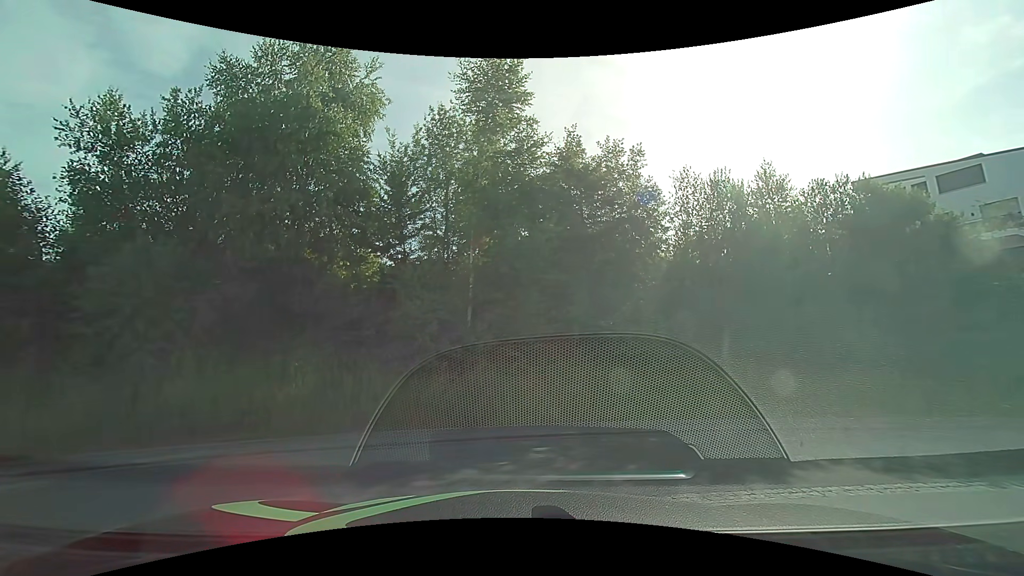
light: Day
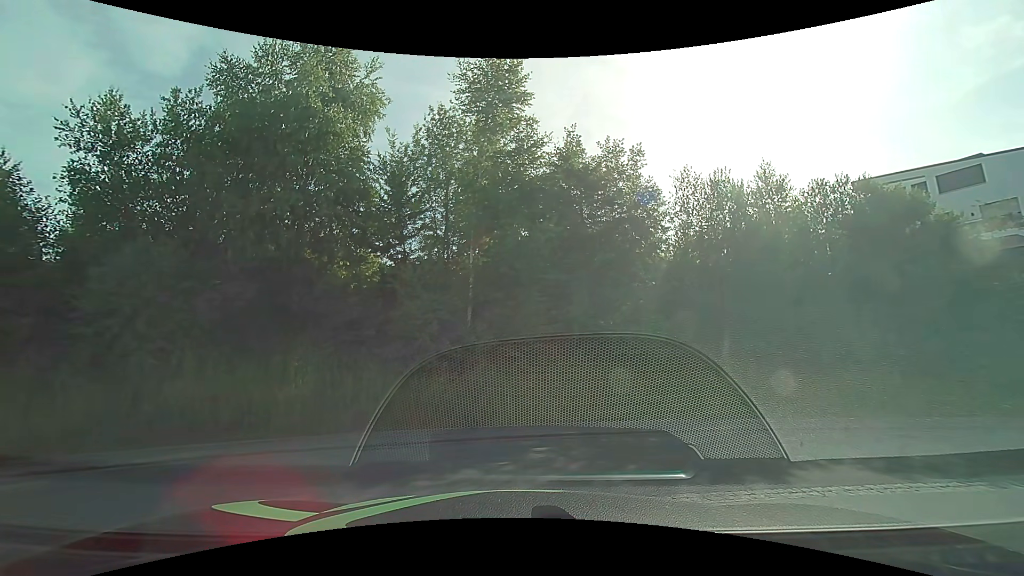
(0.0, 0.0) m; 0°
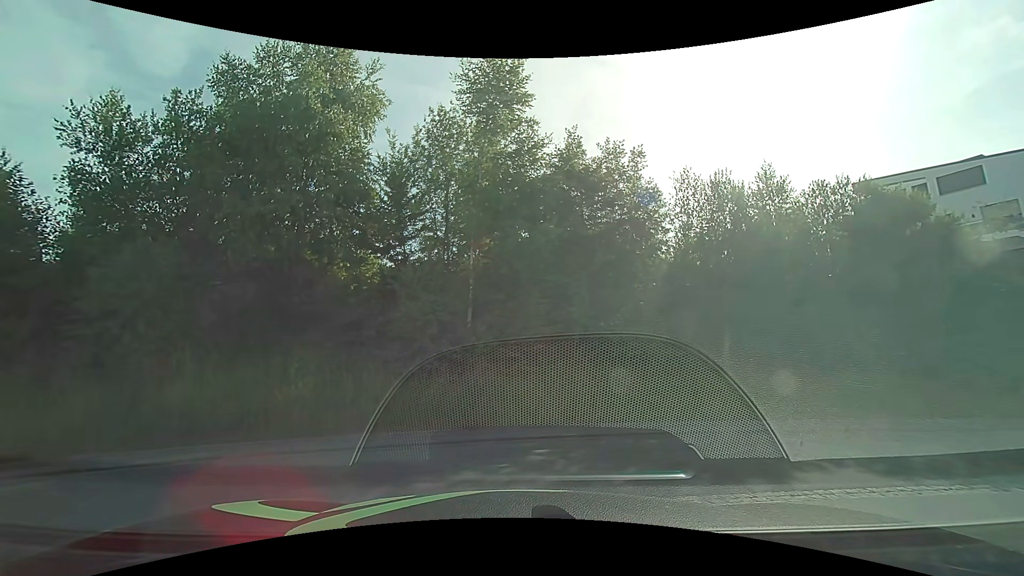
(0.0, 0.0) m; 0°
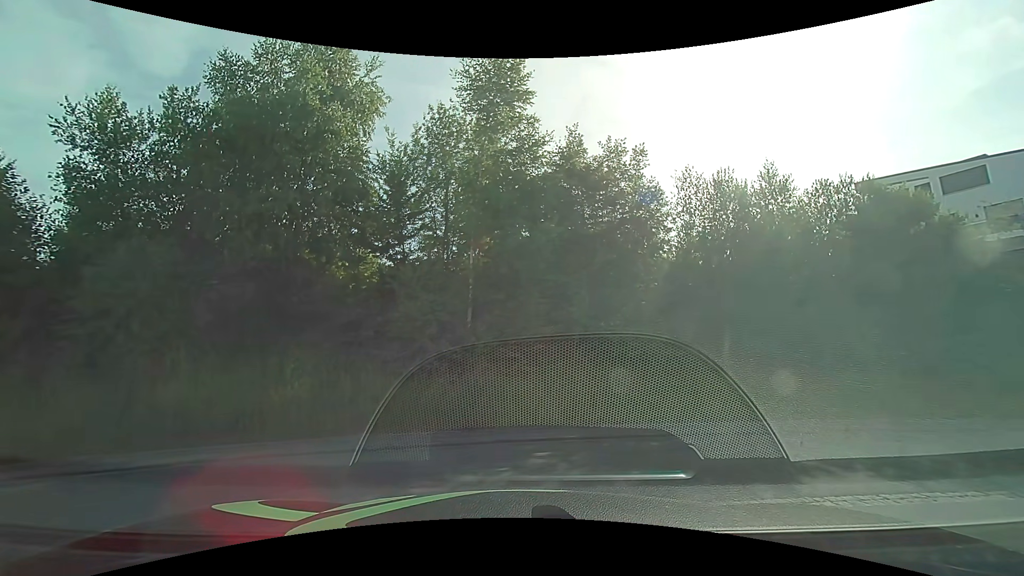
(0.0, +0.2) m; 0°
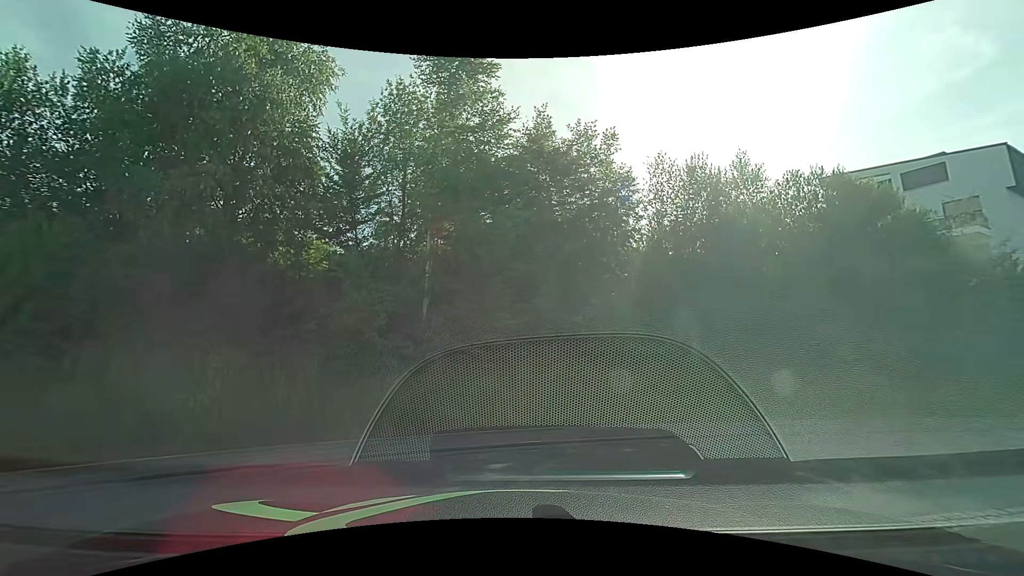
(0.0, +1.3) m; +1°
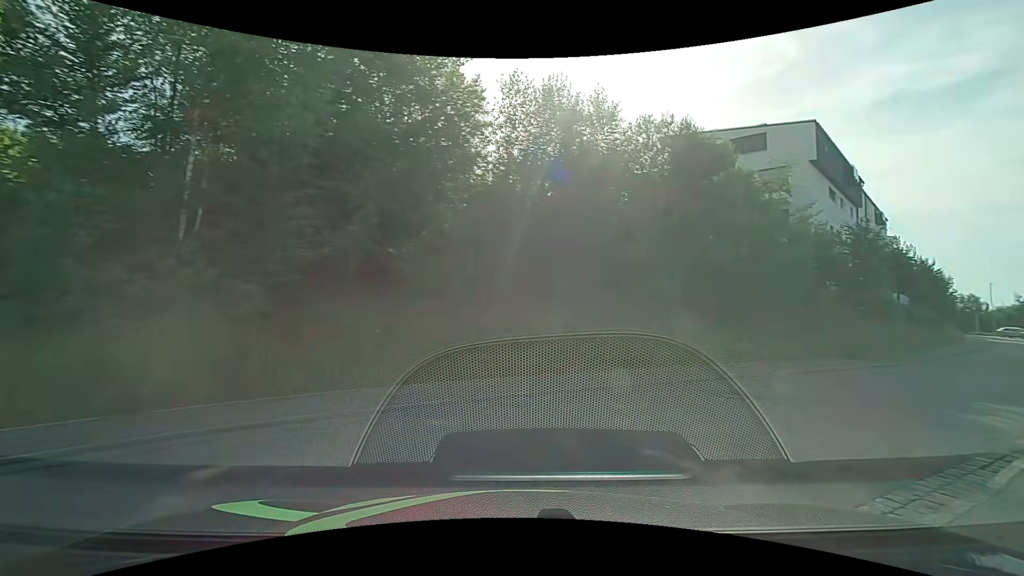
(+0.4, +2.8) m; +17°
